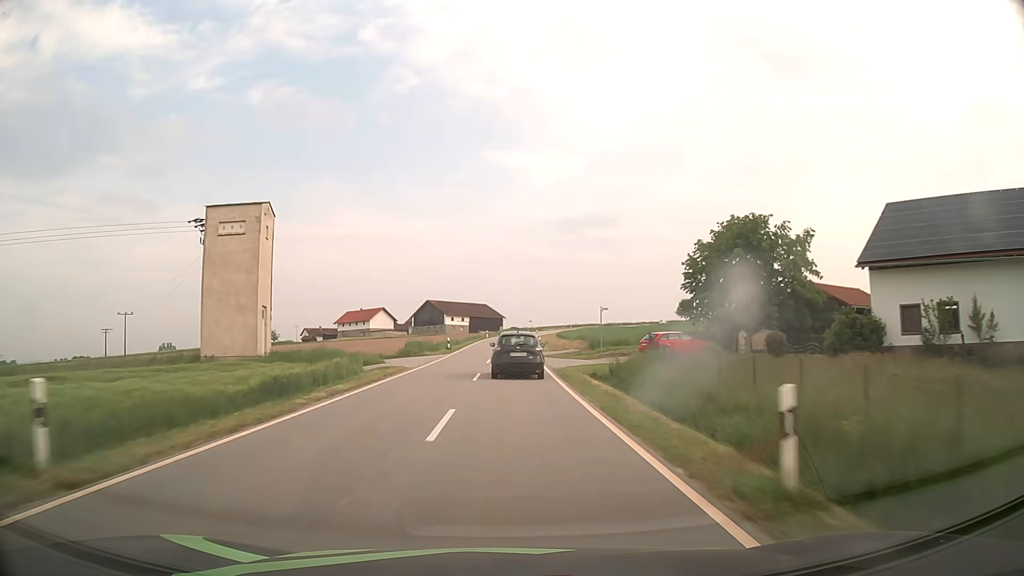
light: Day
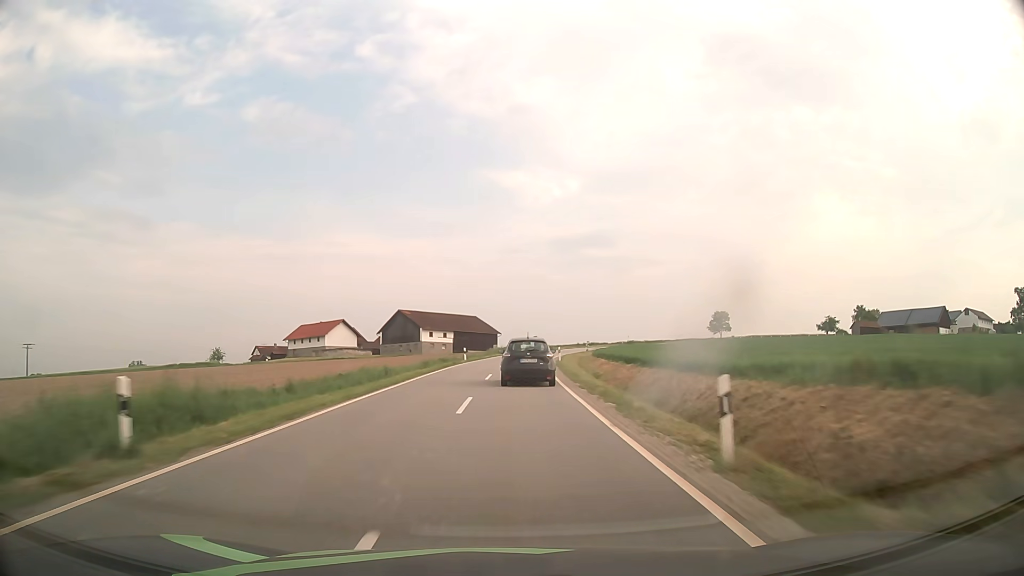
(0.0, +44.6) m; 0°
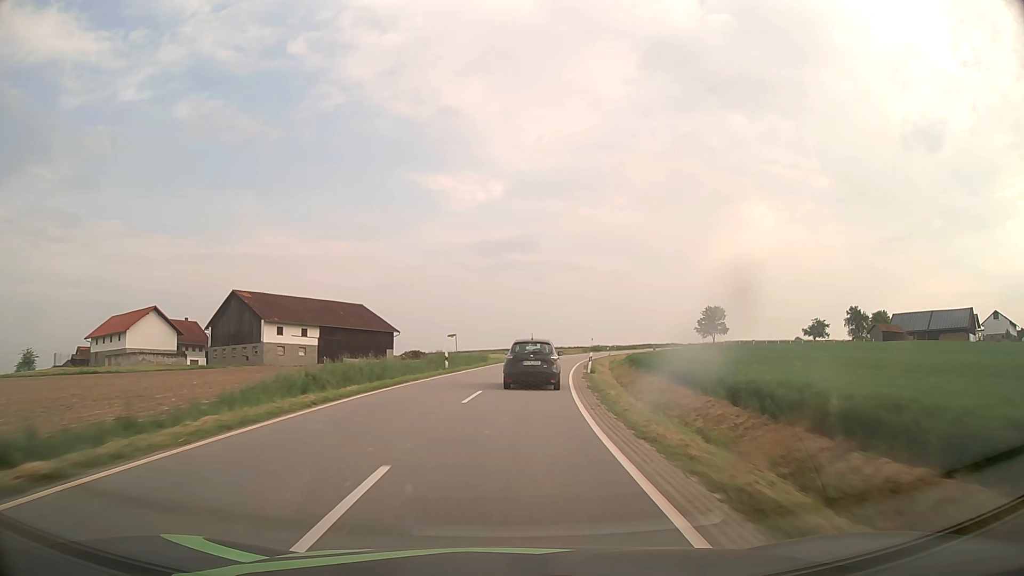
(+2.7, +58.1) m; +7°
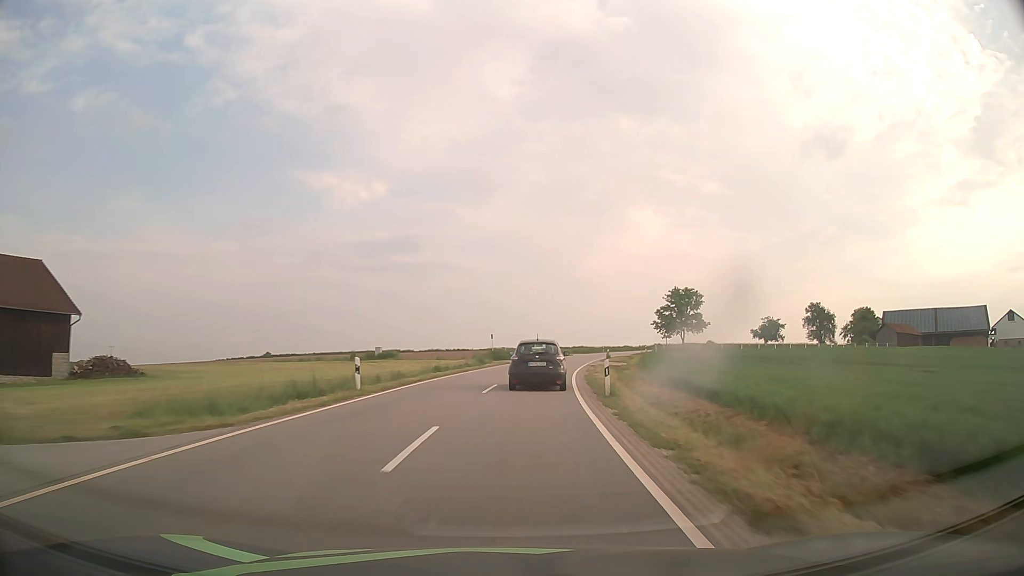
(+5.2, +56.7) m; +10°
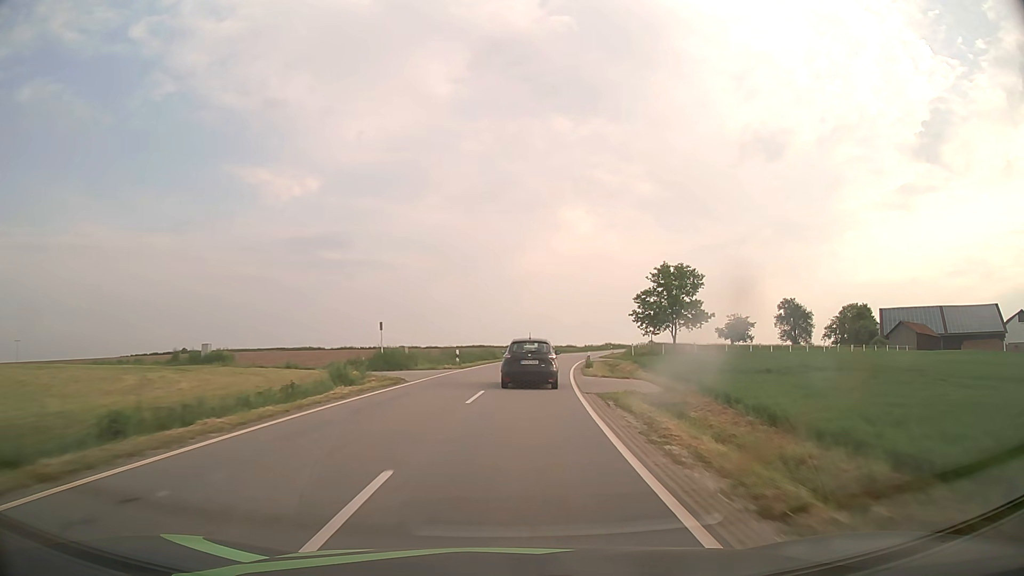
(+1.4, +28.1) m; +6°
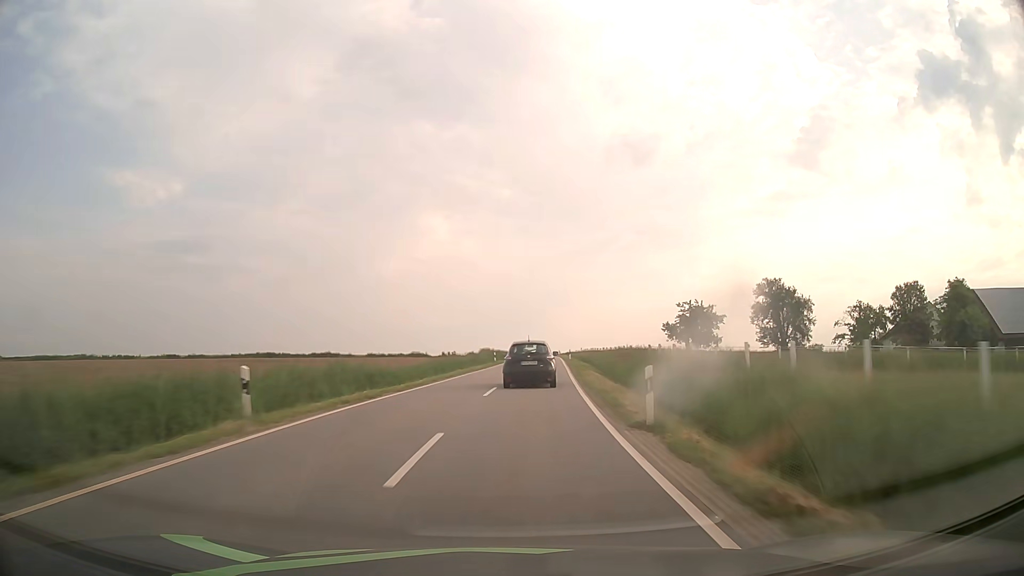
(+7.9, +69.1) m; +12°
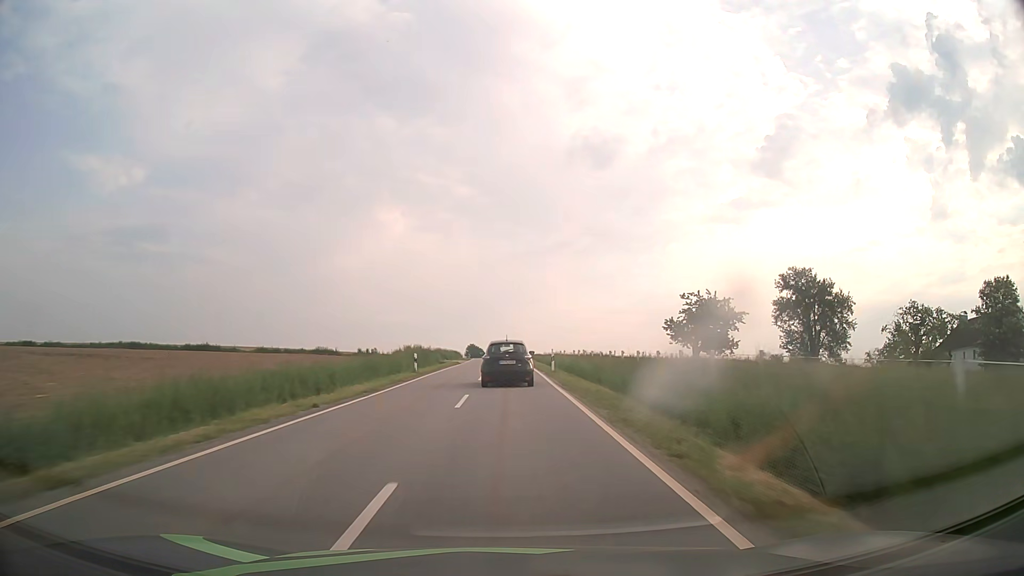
(+1.1, +28.1) m; +4°
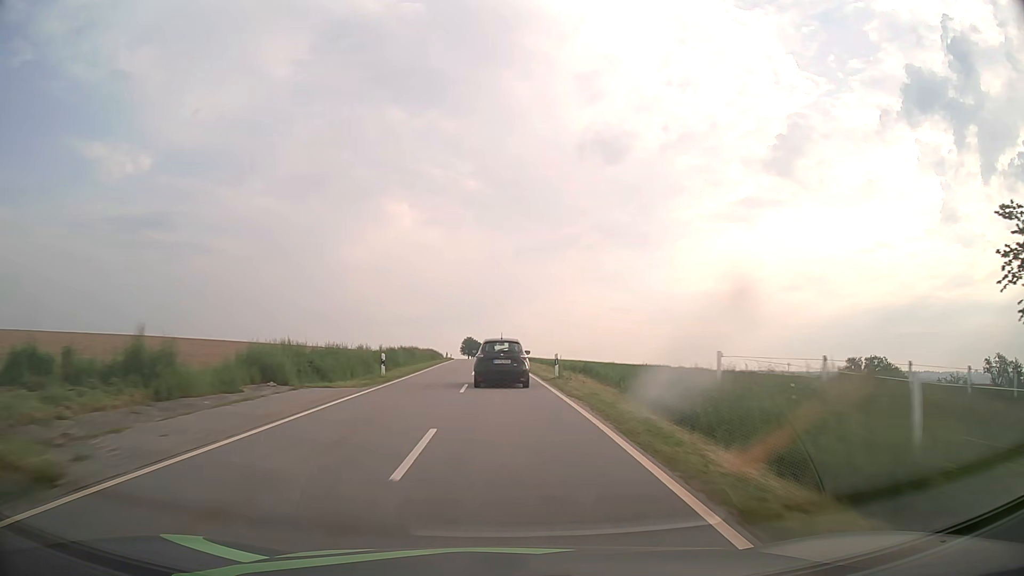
(+0.1, +56.9) m; 0°
(0, +10) (0, +20) (0, +30) (-1, +40) (-1, +50) (-1, +60) (-2, +70) (-2, +80) (-3, +90) (-4, +100) m
